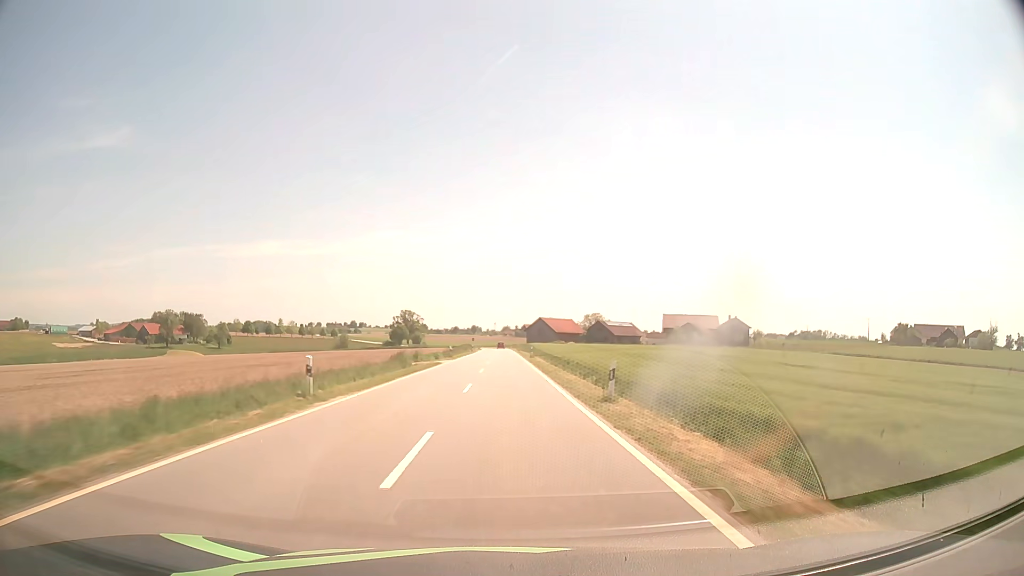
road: tertiary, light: Day
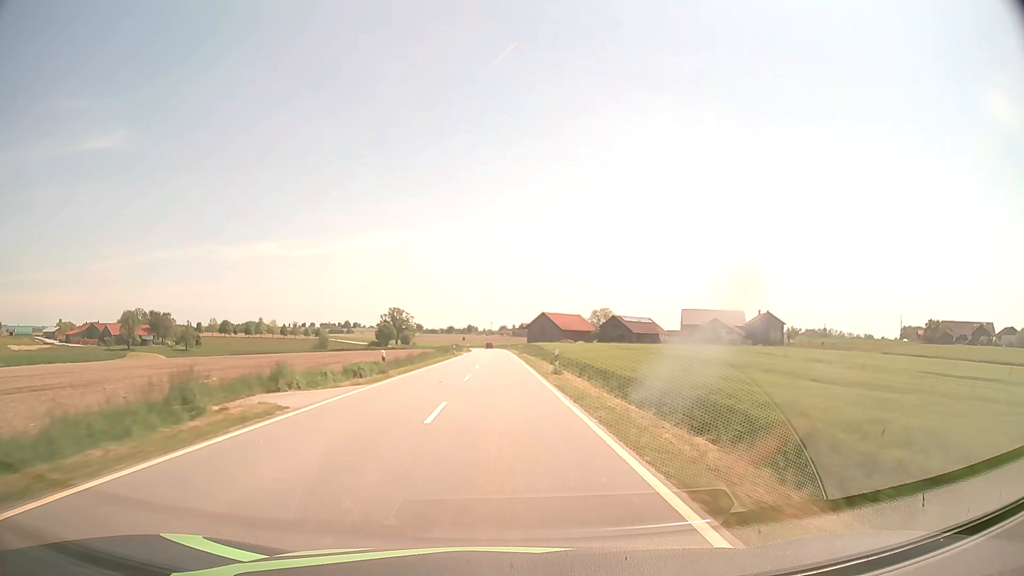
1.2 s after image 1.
(+0.1, +31.4) m; 0°
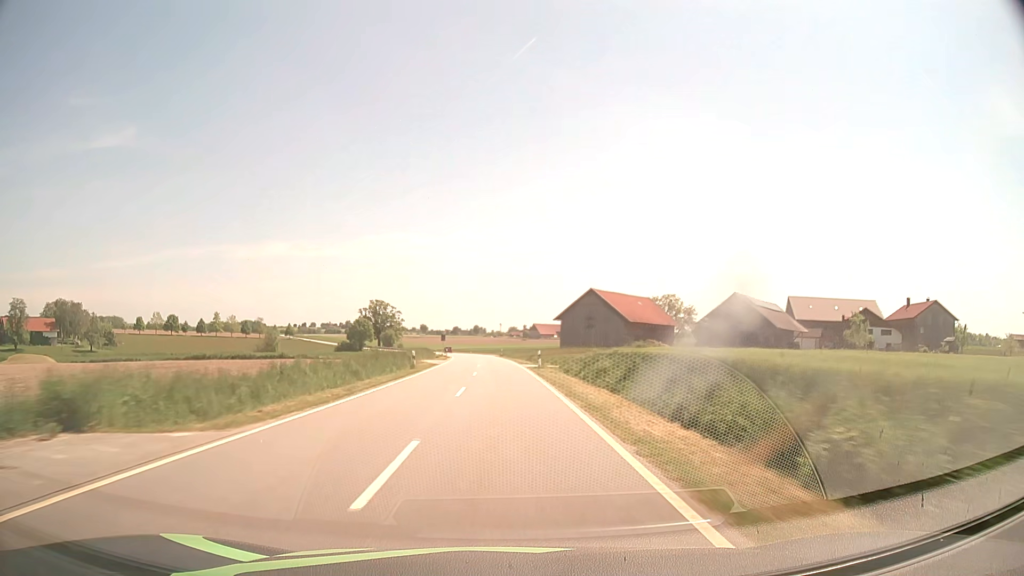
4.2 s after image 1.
(-0.7, +78.8) m; -1°
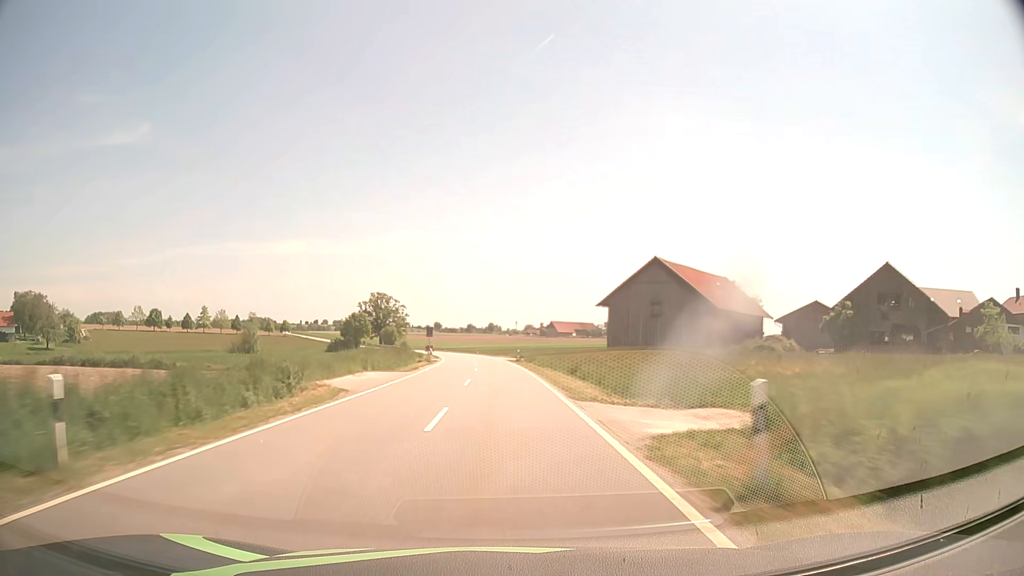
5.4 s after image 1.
(-0.2, +31.6) m; -1°
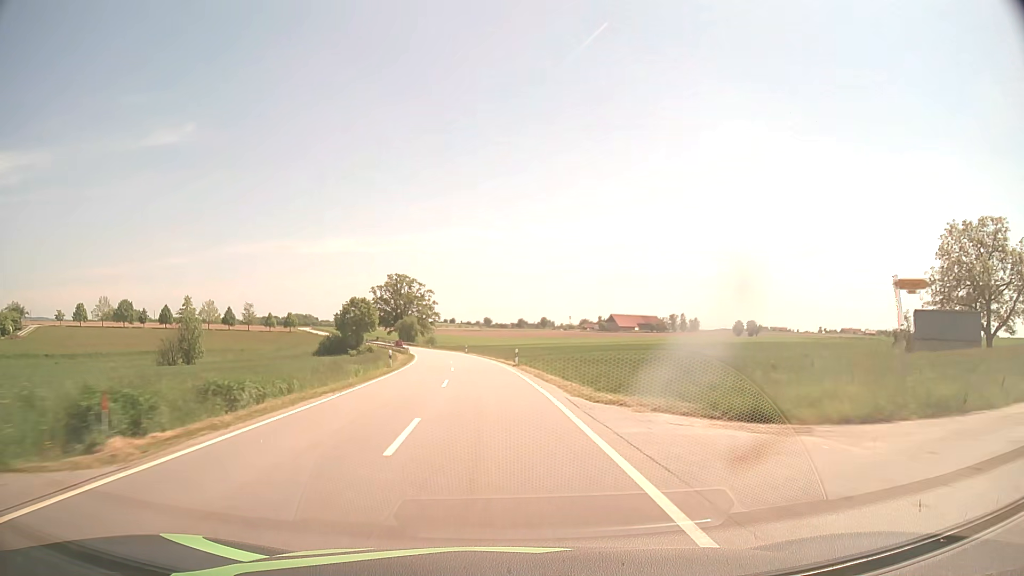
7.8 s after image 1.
(-1.9, +63.2) m; -4°
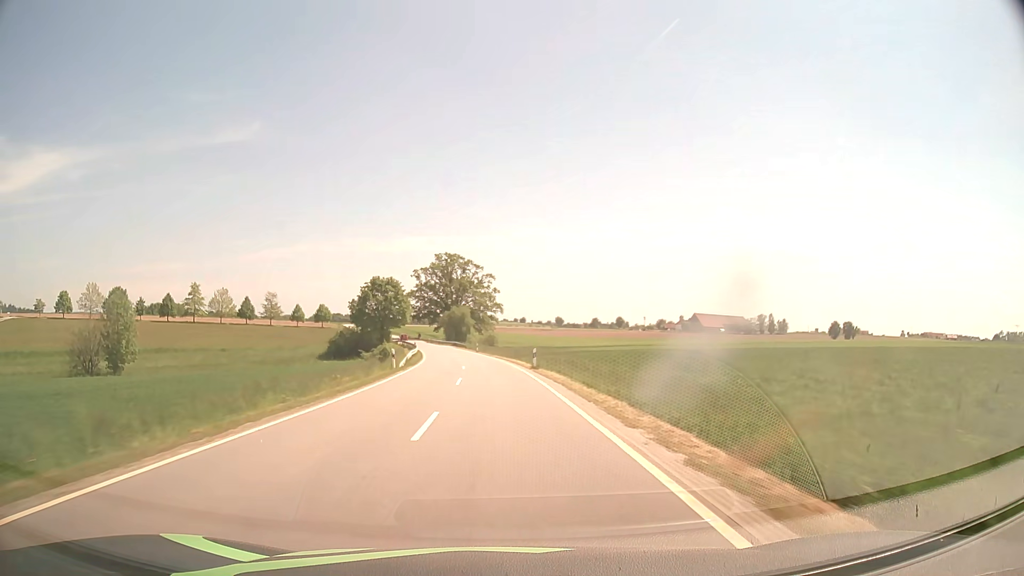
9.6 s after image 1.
(-2.7, +47.4) m; -6°
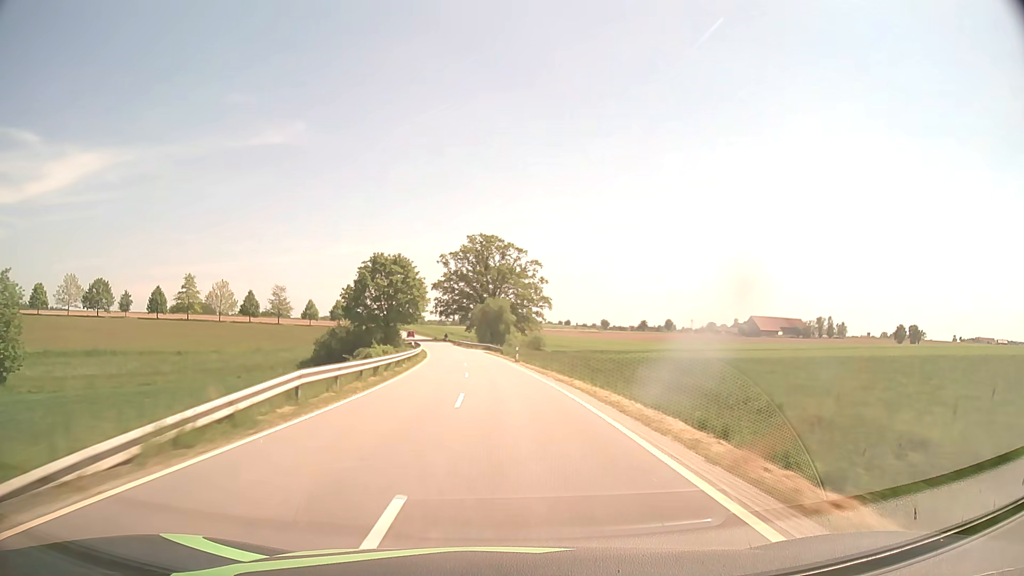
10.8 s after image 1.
(-1.1, +31.7) m; -4°
(0, +10) (0, +20) (-1, +30) (-1, +40) (-2, +50) (-3, +60) (-5, +70) (-6, +80) (-8, +89) (-10, +99) m
